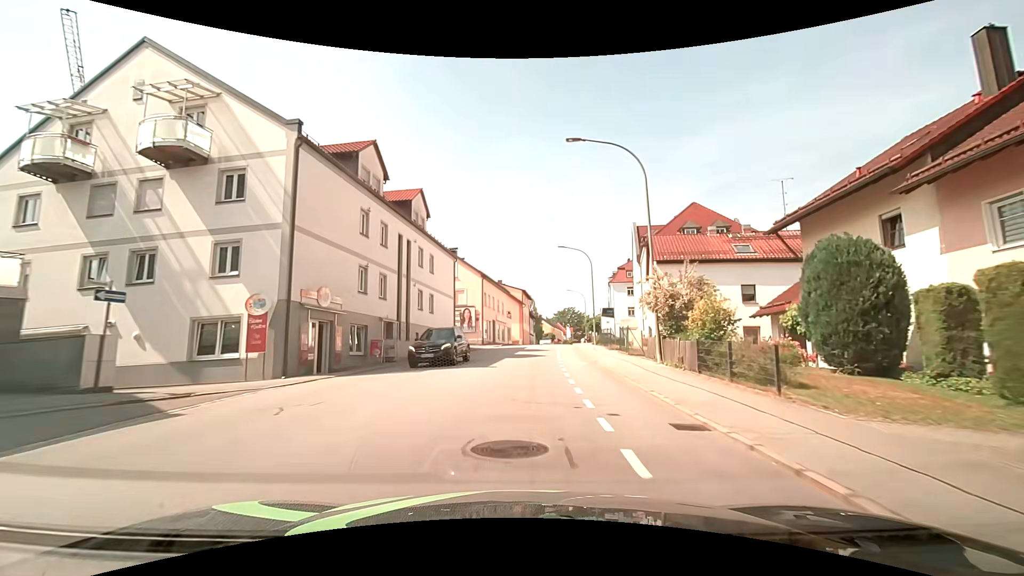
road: tertiary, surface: asphalt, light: Day
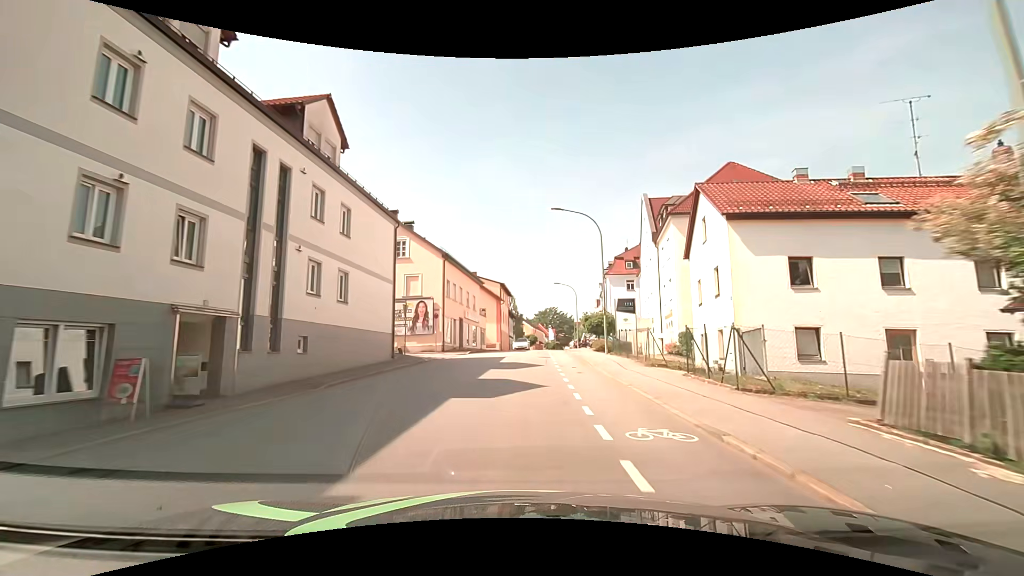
(+0.3, +14.4) m; +2°
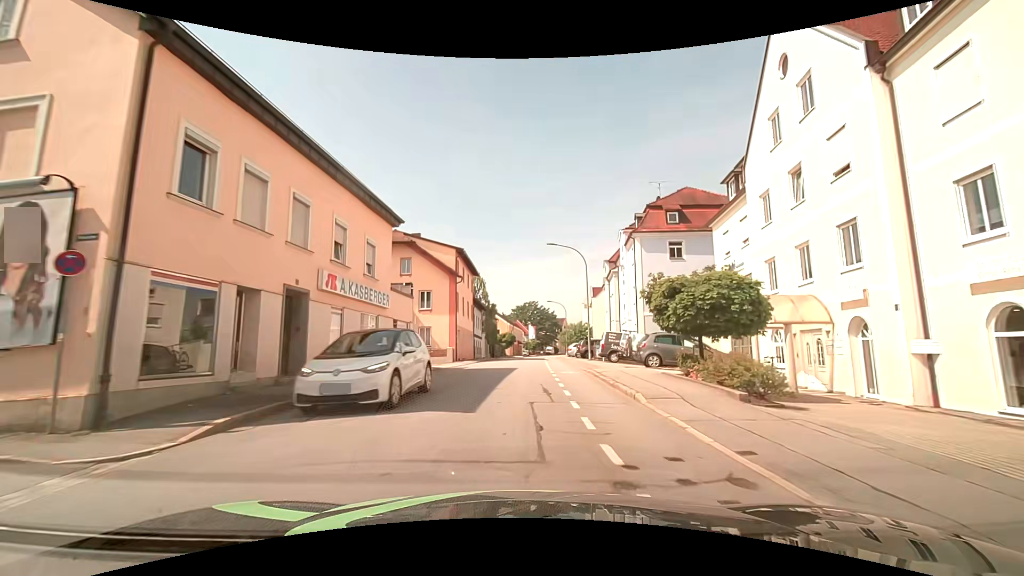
(+0.8, +28.5) m; +2°
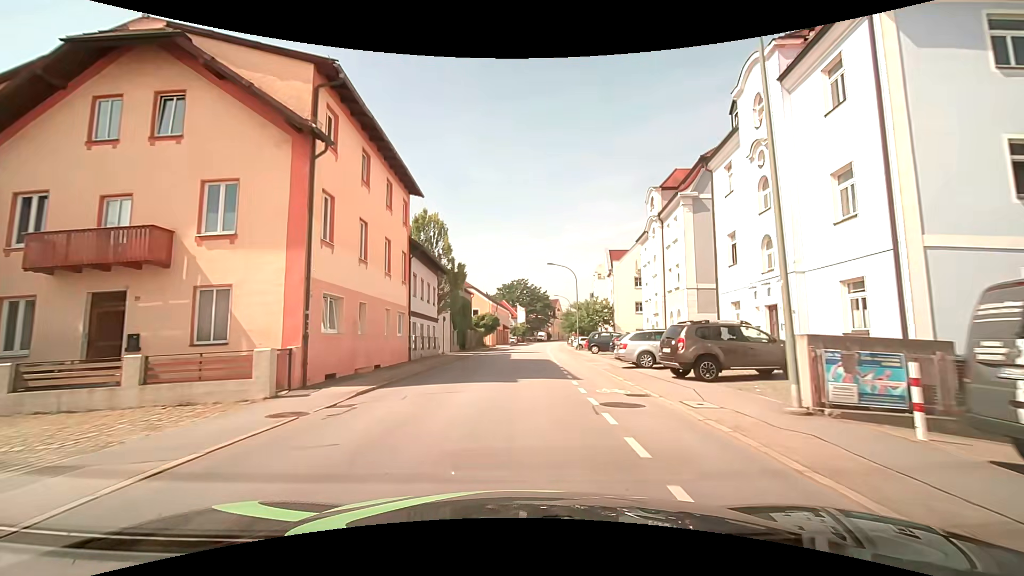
(+0.6, +28.2) m; +2°
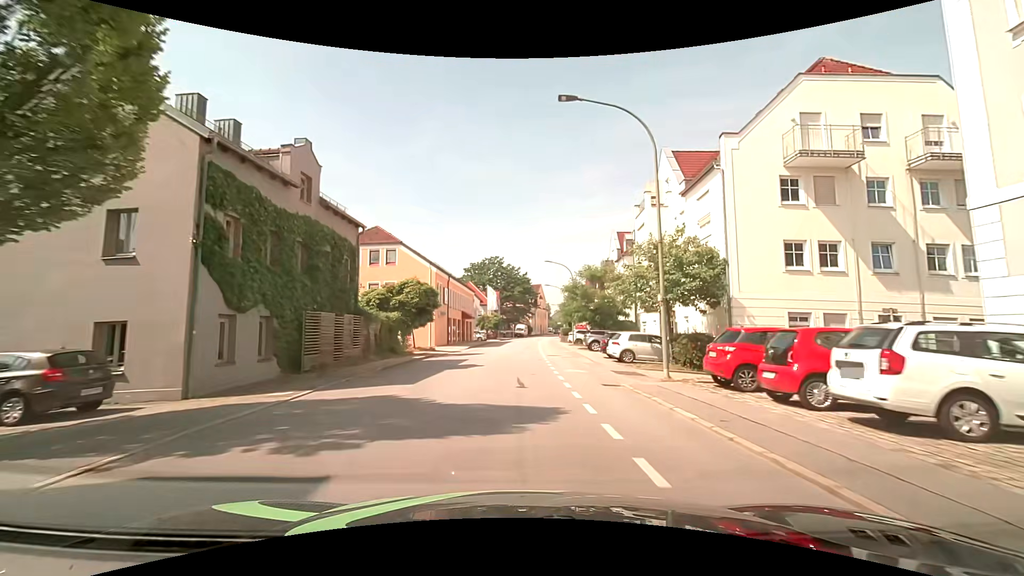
(+1.3, +35.3) m; +3°
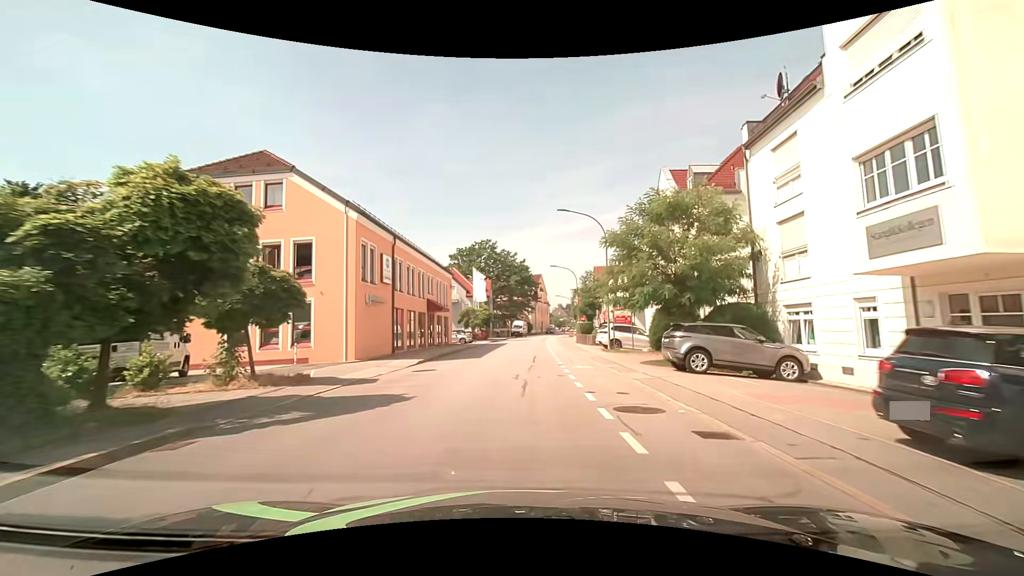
(0.0, +21.1) m; 0°
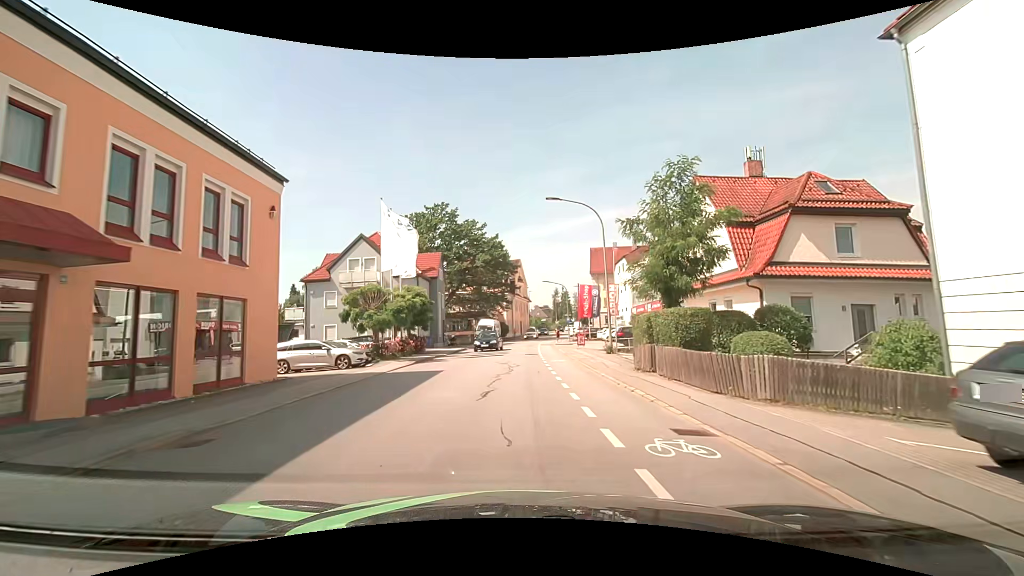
(+0.7, +31.8) m; +3°
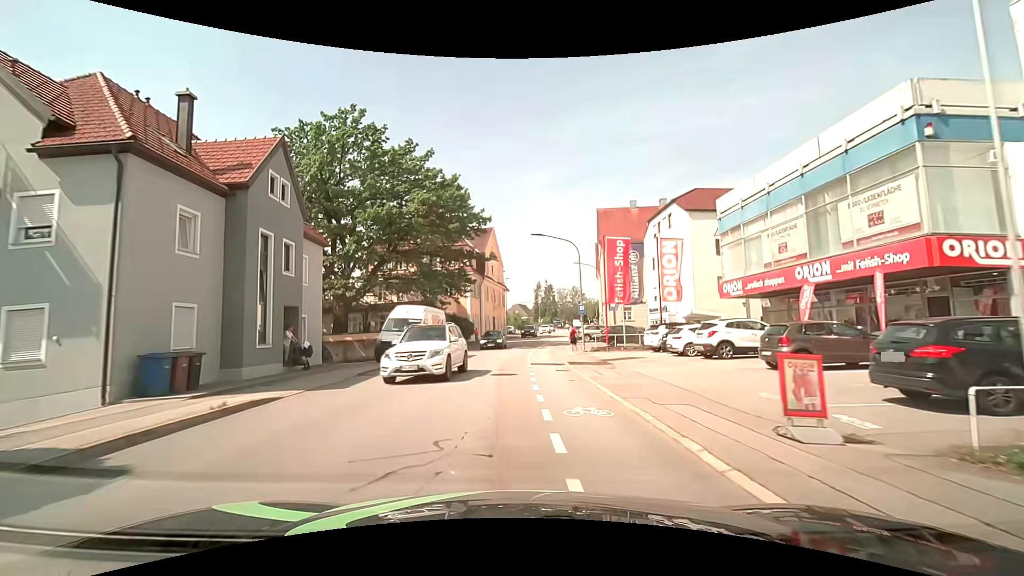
(+0.3, +30.8) m; +1°
(0, +10) (0, +20) (+1, +30) (+2, +40) (+3, +50) (+4, +60) (+5, +70) (+7, +80) (+8, +89) (+10, +99) m
